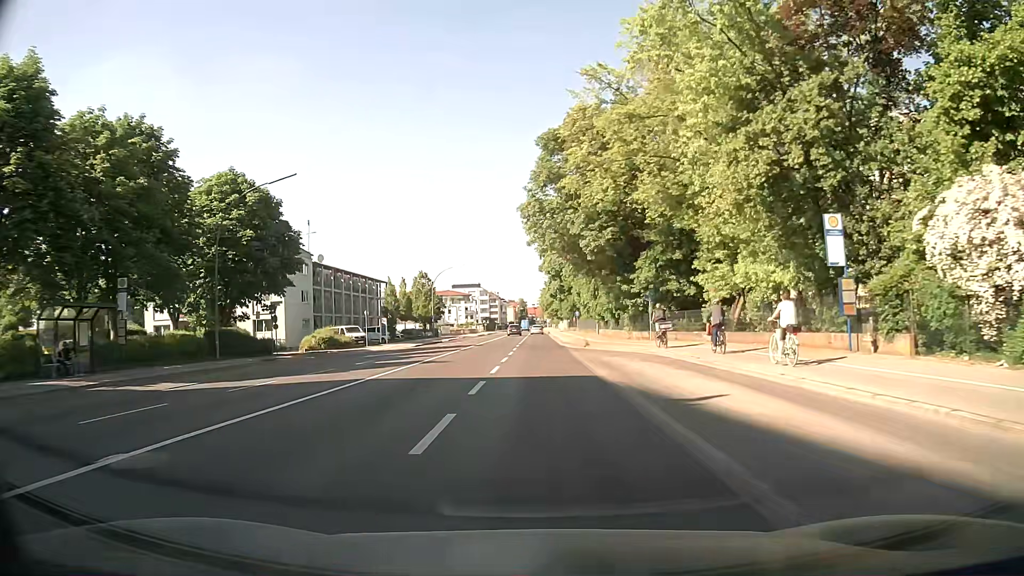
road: secondary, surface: asphalt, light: Day
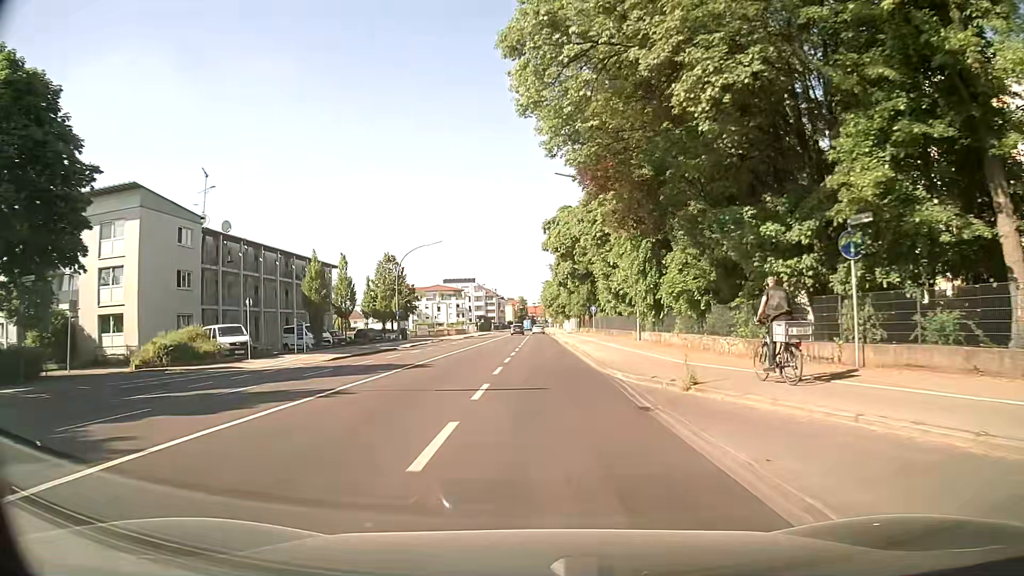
(-0.2, +24.9) m; -1°
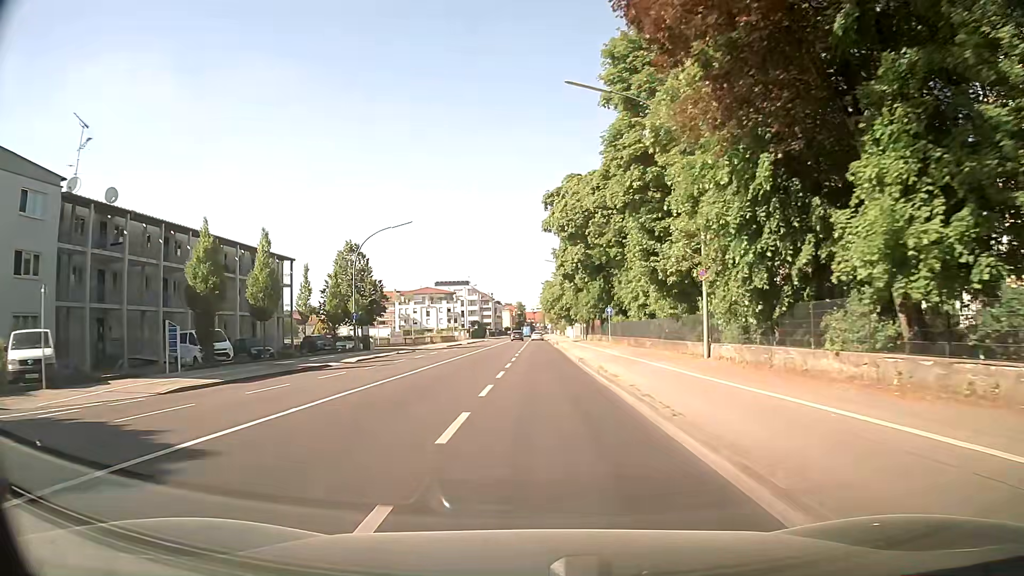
(+0.1, +16.1) m; 0°
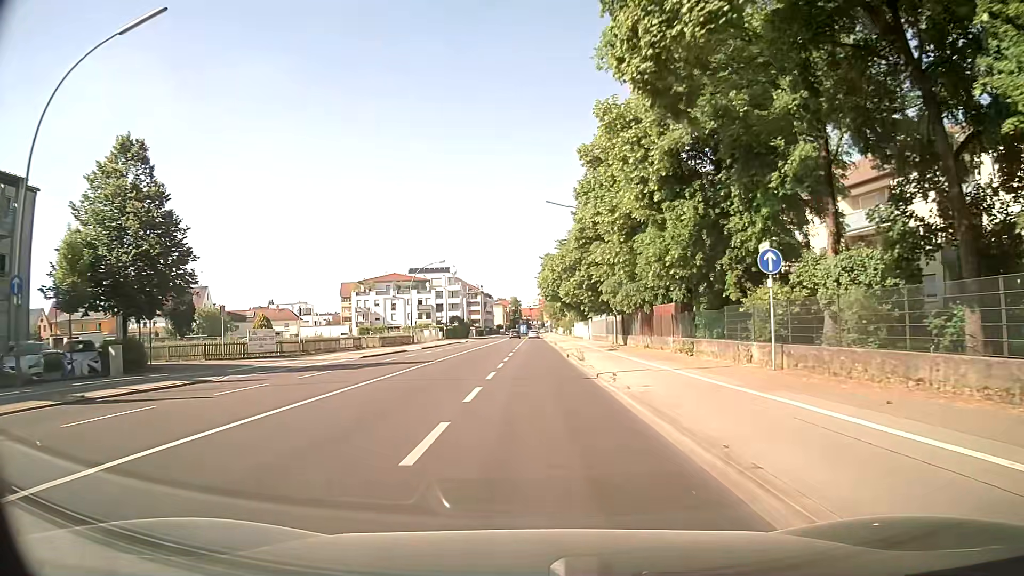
(+0.7, +37.3) m; +1°
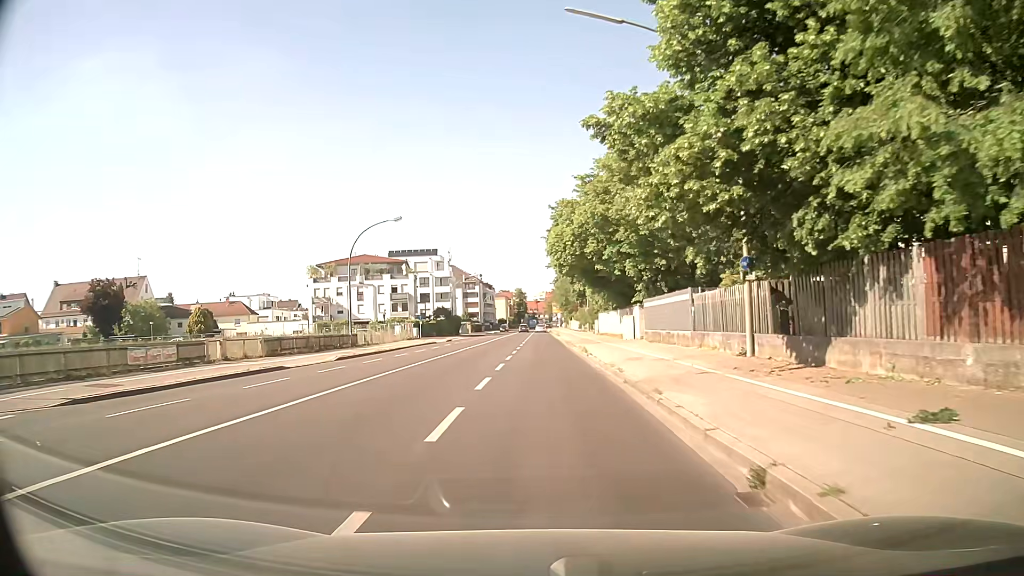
(0.0, +29.0) m; -1°
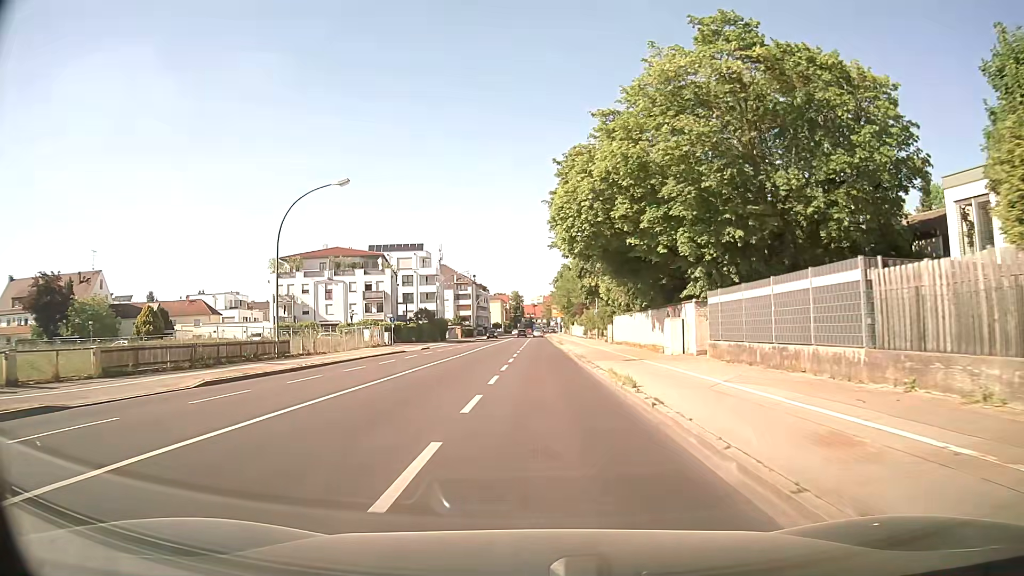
(+0.1, +14.8) m; 0°
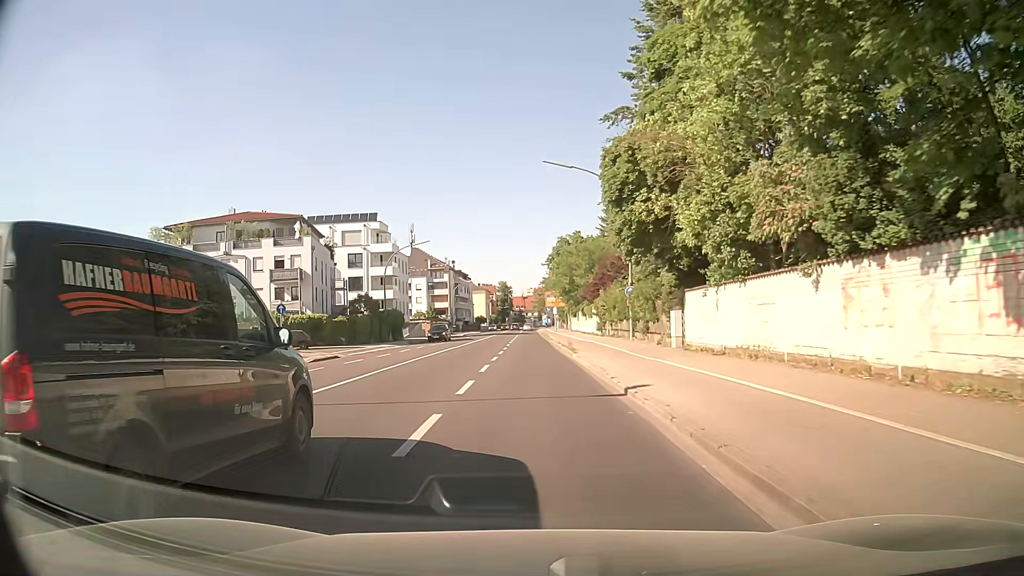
(+0.3, +28.1) m; +1°
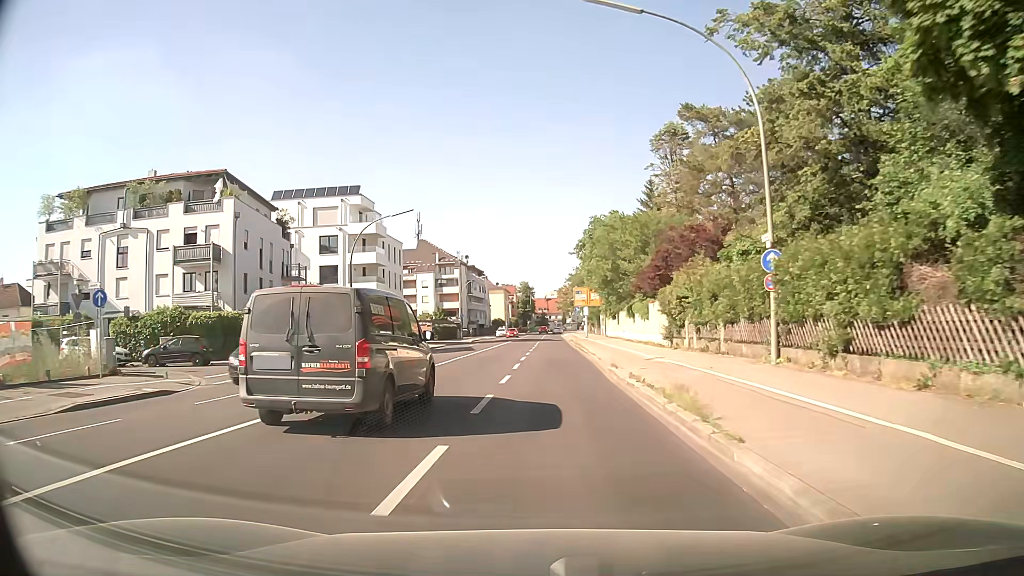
(-0.2, +20.1) m; -2°
(0, +10) (-1, +20) (-1, +30) (-1, +40) (-1, +50) (-1, +60) (0, +70) (0, +80) (0, +90) (0, +100) m
